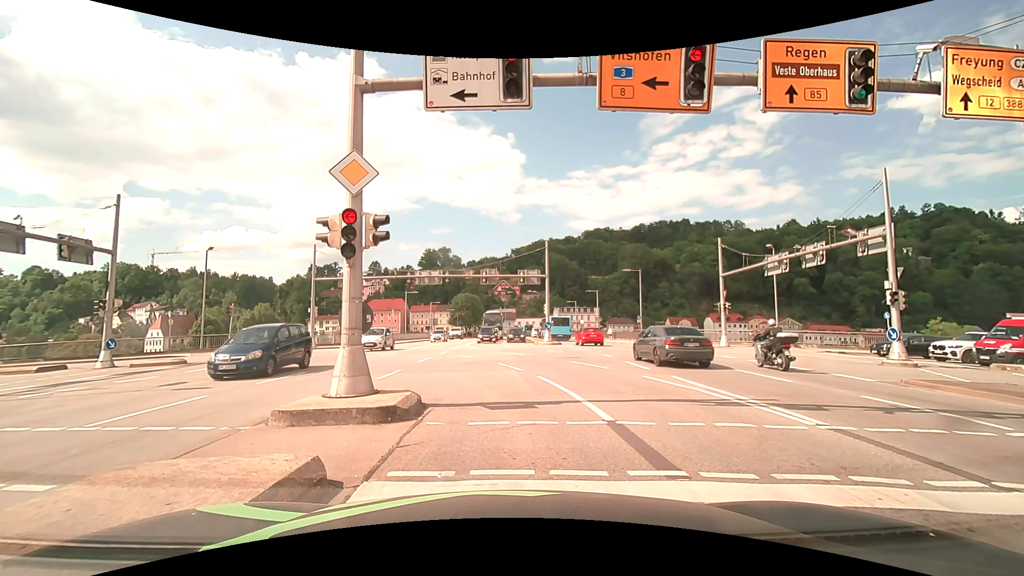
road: primary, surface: asphalt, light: Day
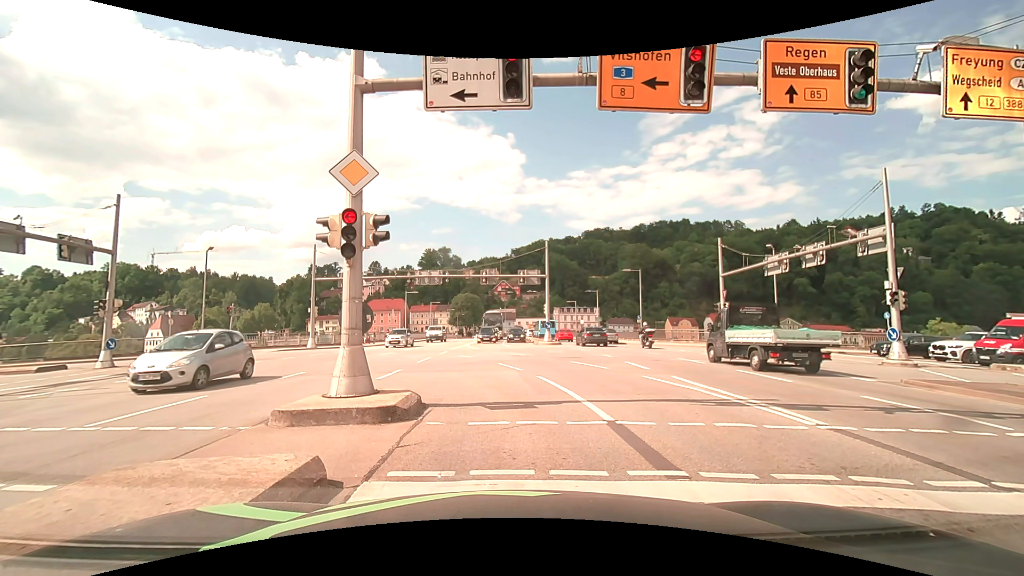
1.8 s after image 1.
(0.0, 0.0) m; 0°
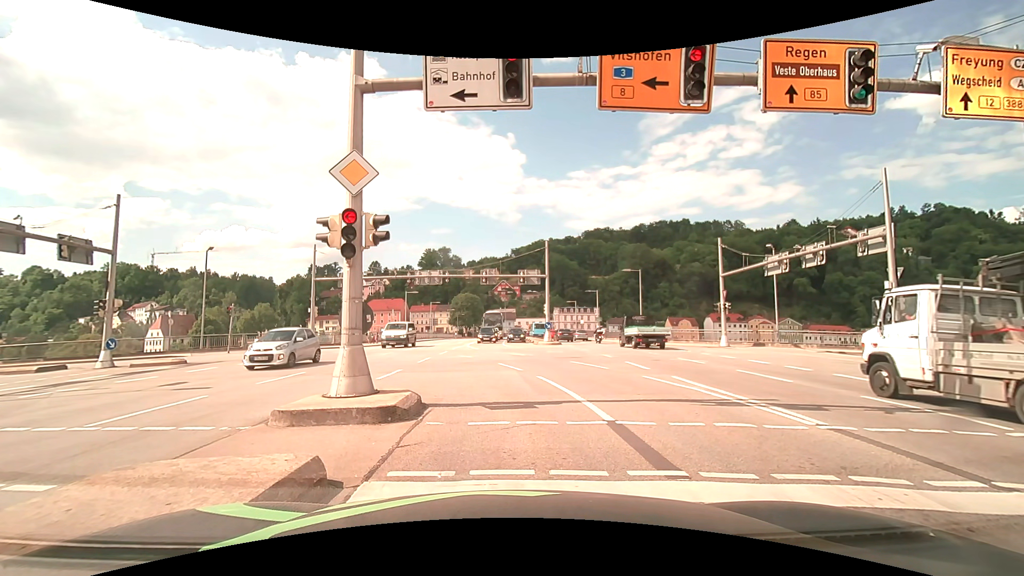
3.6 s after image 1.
(0.0, 0.0) m; 0°
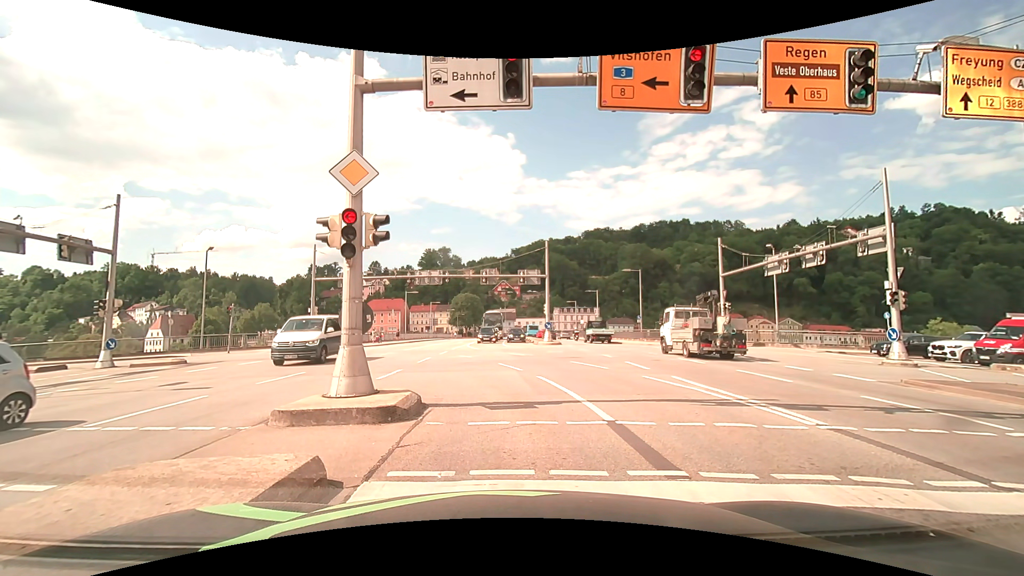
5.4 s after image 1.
(0.0, 0.0) m; 0°
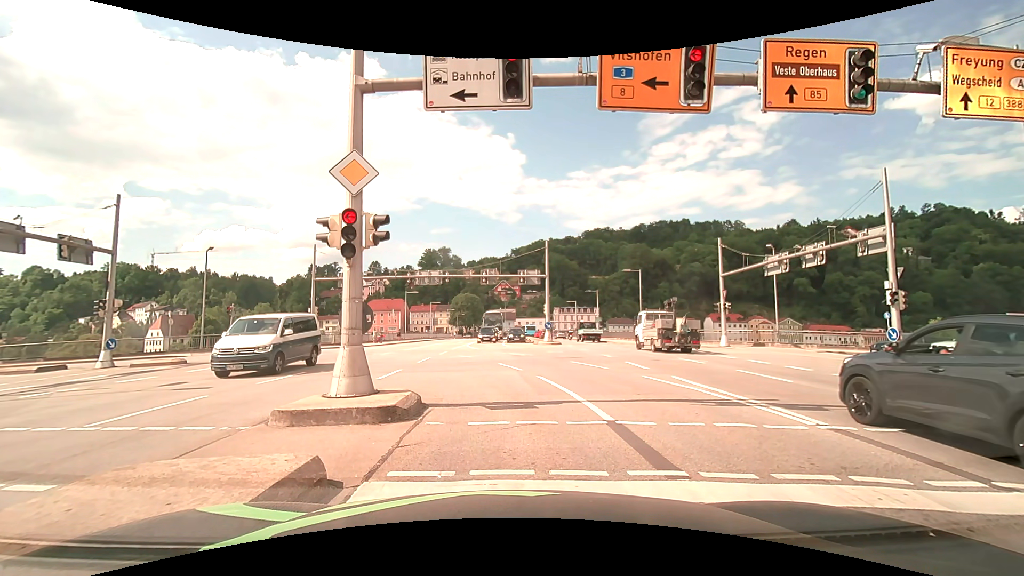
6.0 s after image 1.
(0.0, 0.0) m; 0°
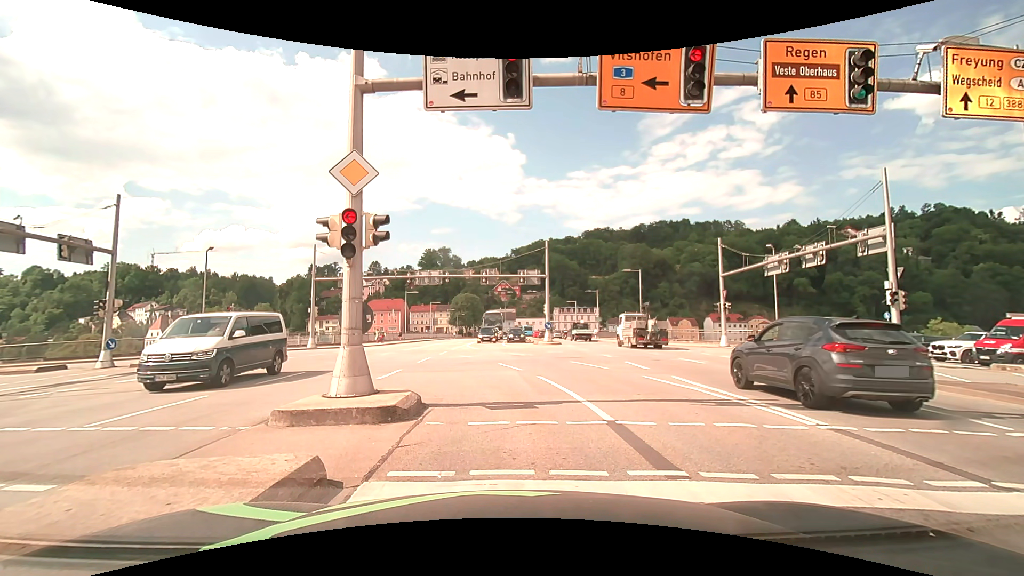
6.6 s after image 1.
(0.0, 0.0) m; 0°
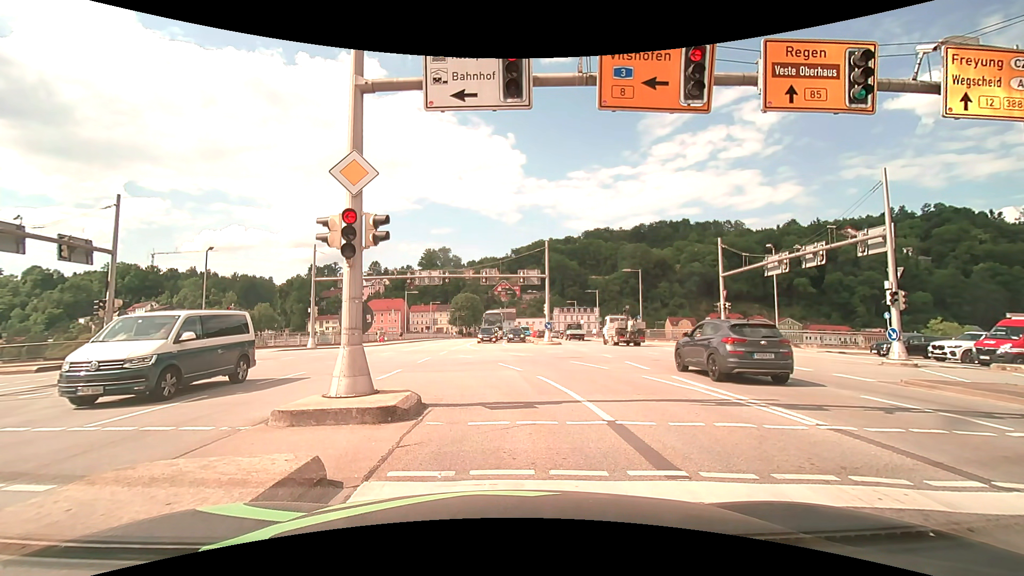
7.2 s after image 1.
(0.0, 0.0) m; 0°
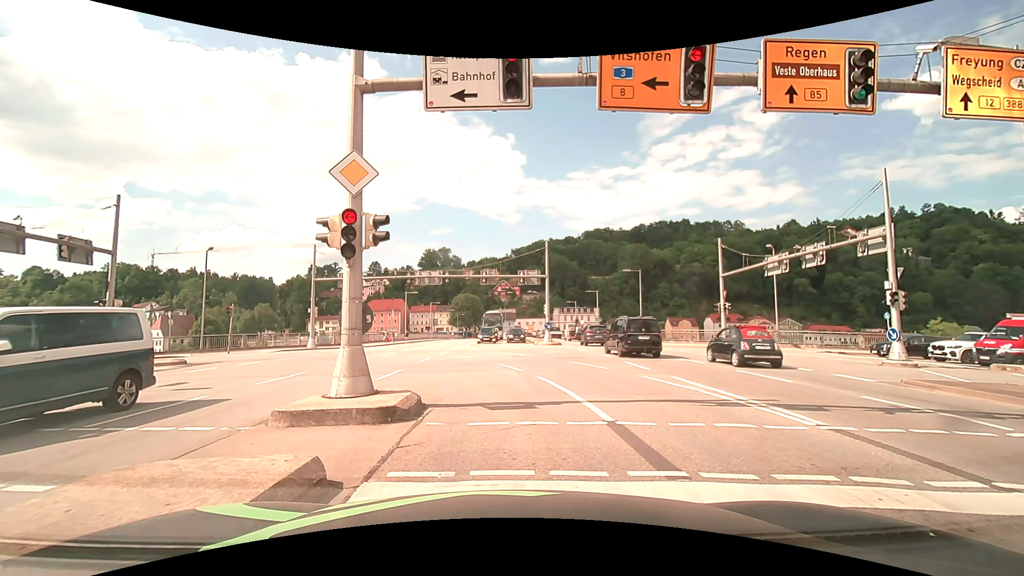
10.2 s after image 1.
(0.0, 0.0) m; 0°
